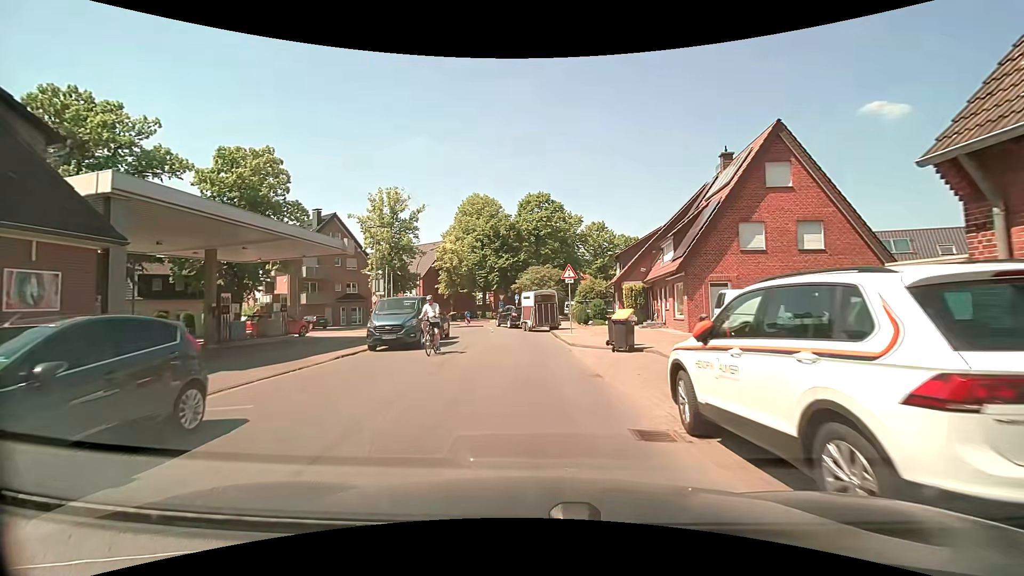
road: residential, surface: asphalt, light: Day
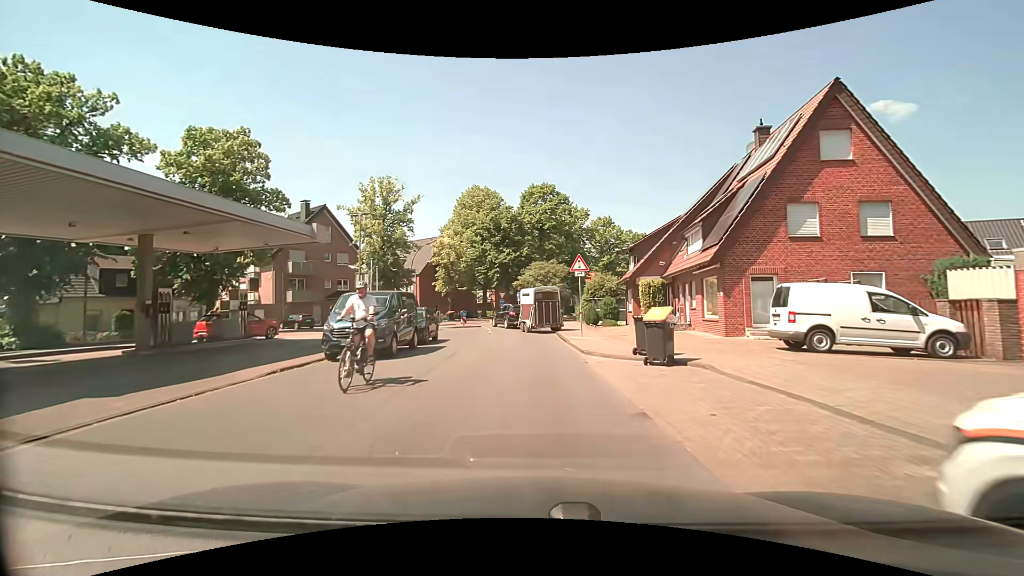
(0.0, +4.1) m; -1°
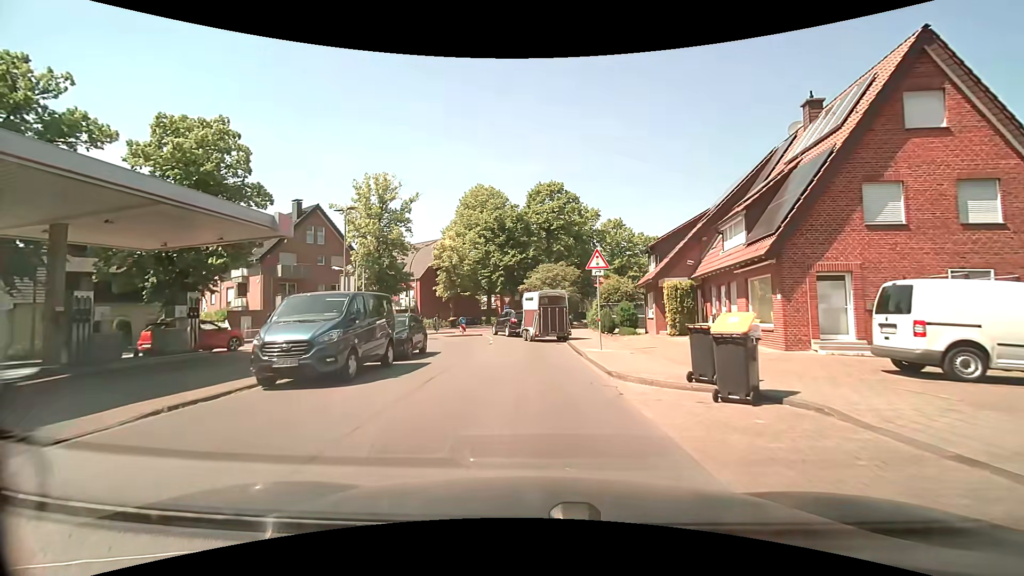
(0.0, +3.9) m; +1°
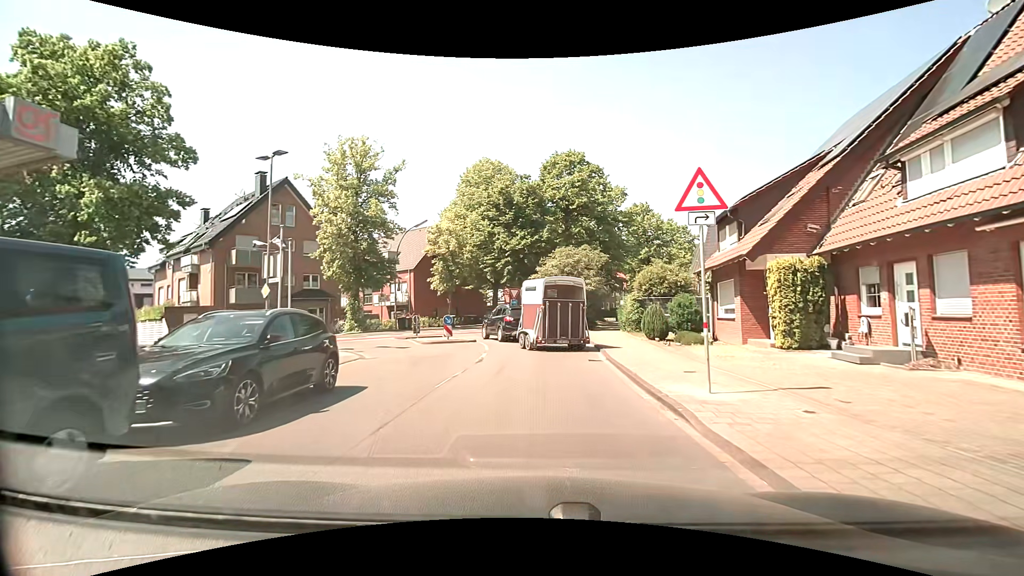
(-0.4, +9.7) m; -3°
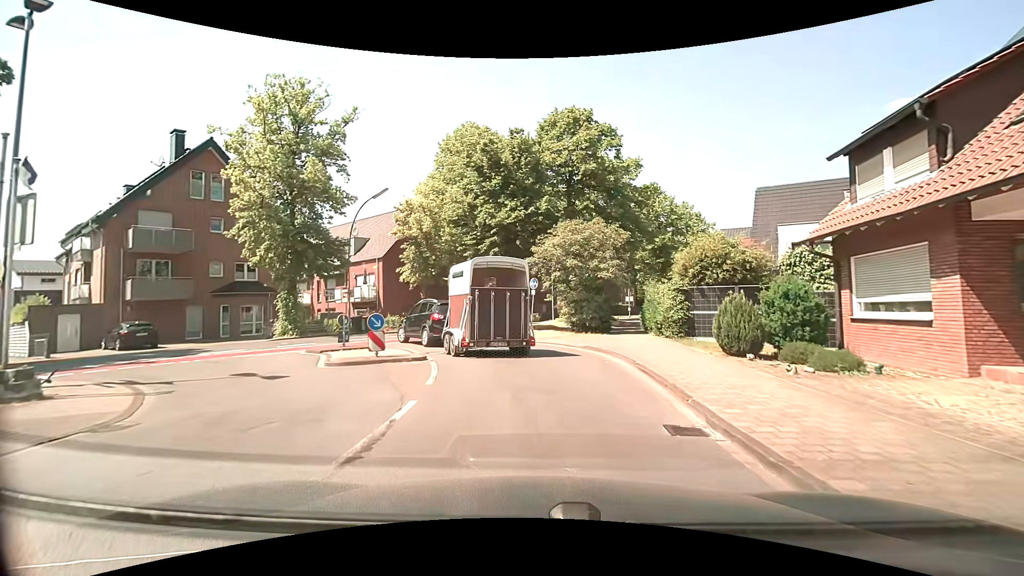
(+0.1, +9.5) m; 0°
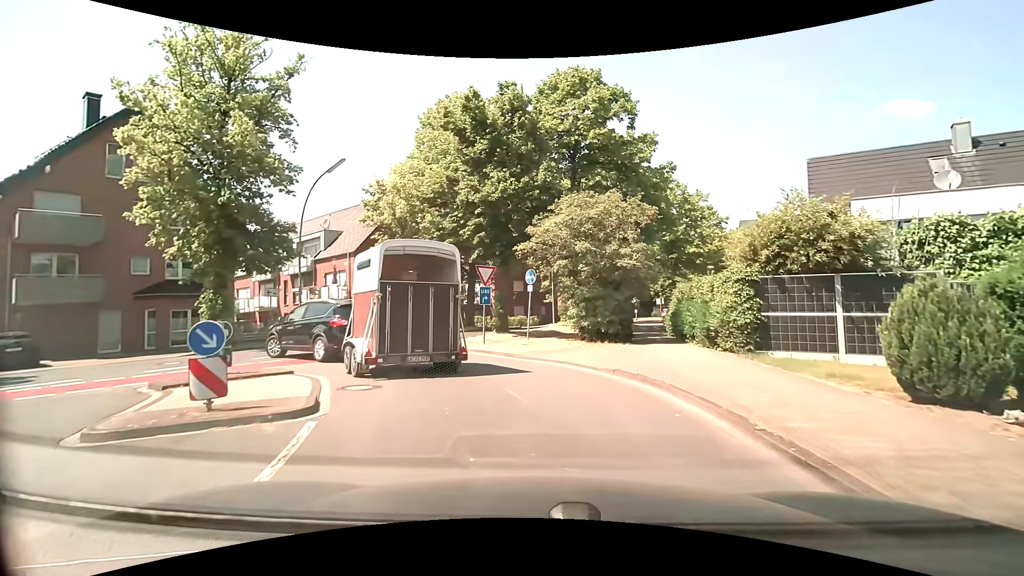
(+0.1, +6.4) m; -2°
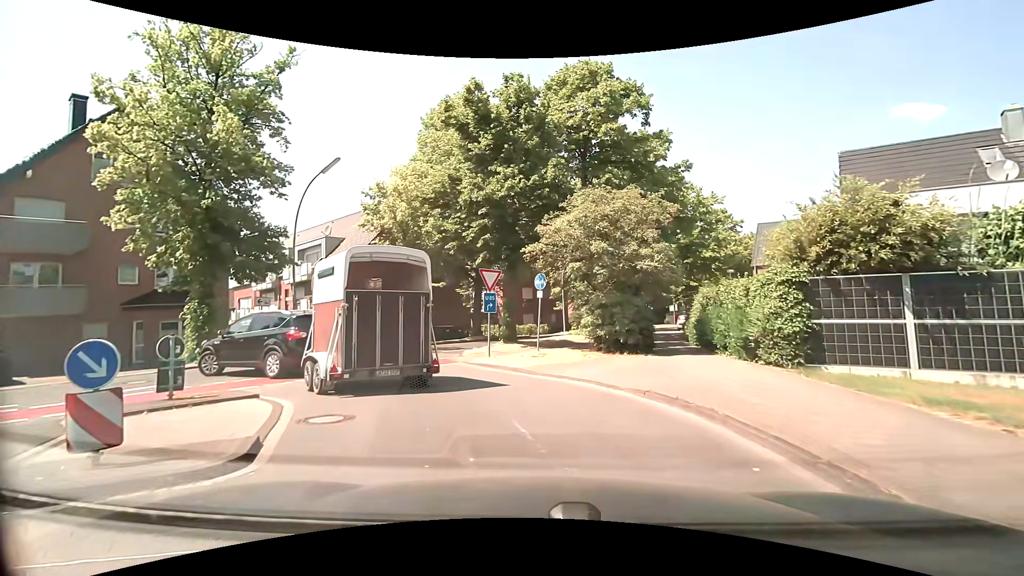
(+0.1, +1.8) m; +1°
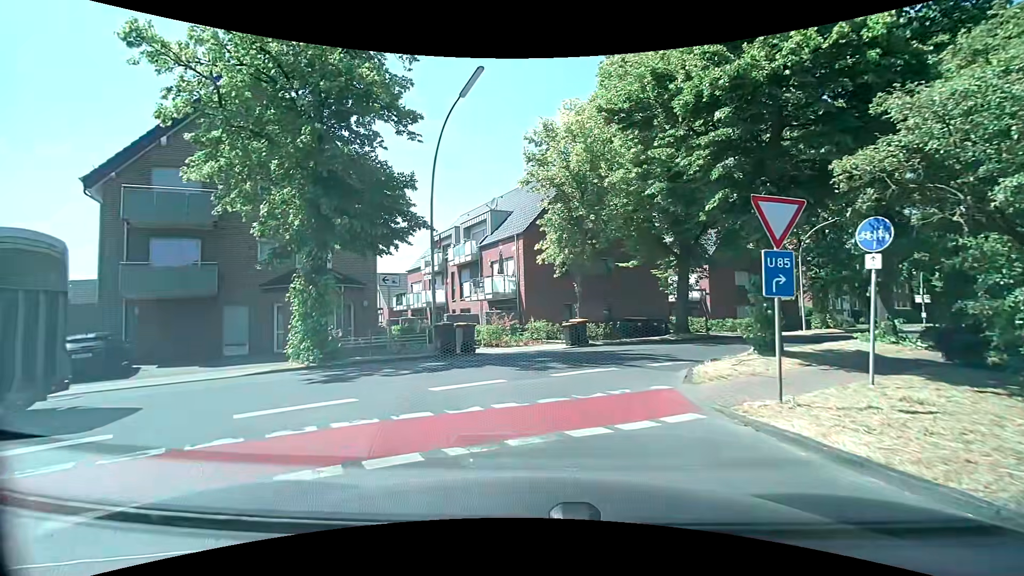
(-1.4, +8.5) m; -22°
(-1, +10) (+4, +18) (+12, +24) (+20, +30) (+28, +36) (+36, +43) (+44, +49) (+51, +55) (+59, +61) (+67, +67) m
